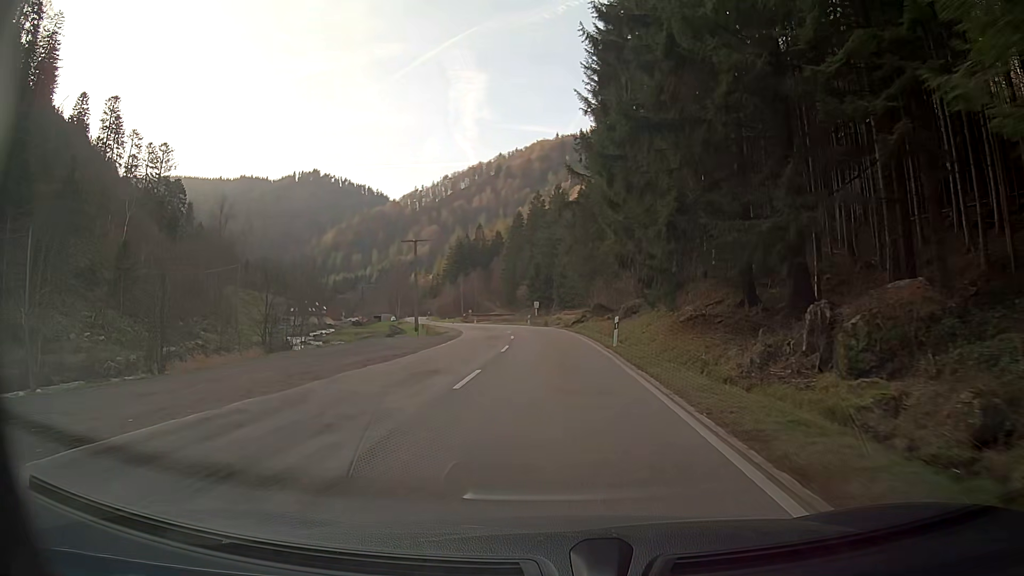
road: secondary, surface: asphalt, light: Day
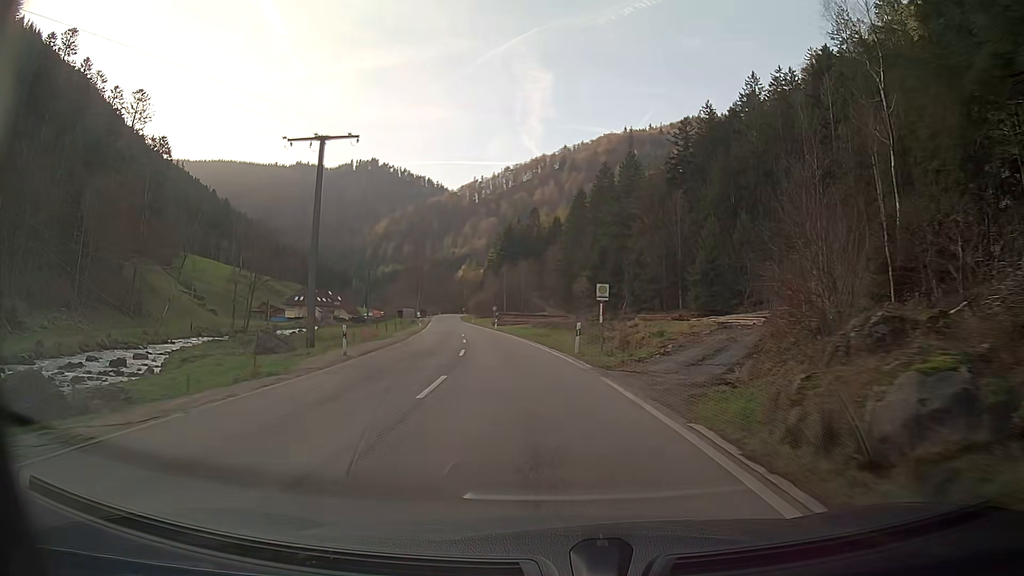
(-1.2, +49.3) m; -5°
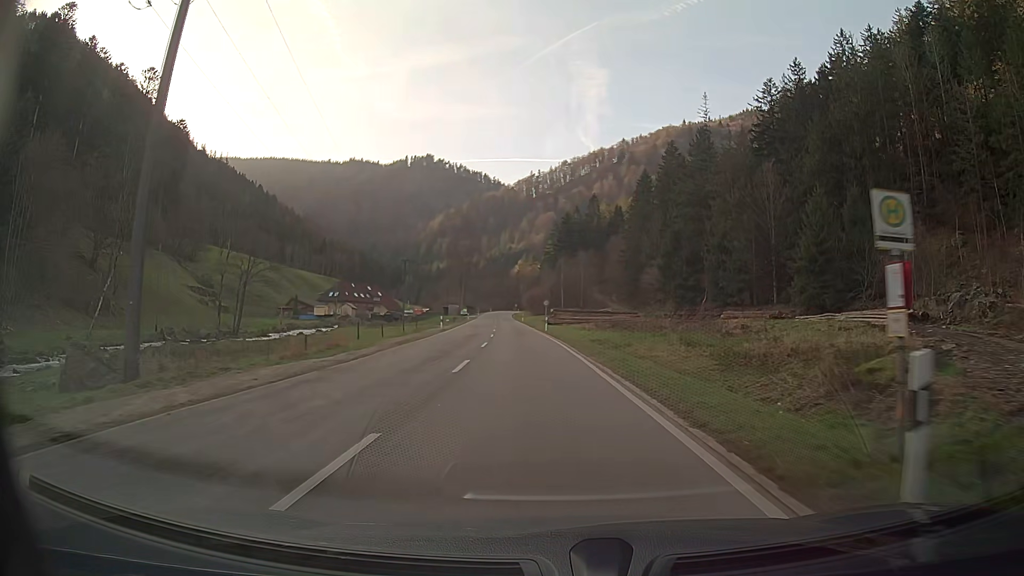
(-0.9, +20.0) m; -5°
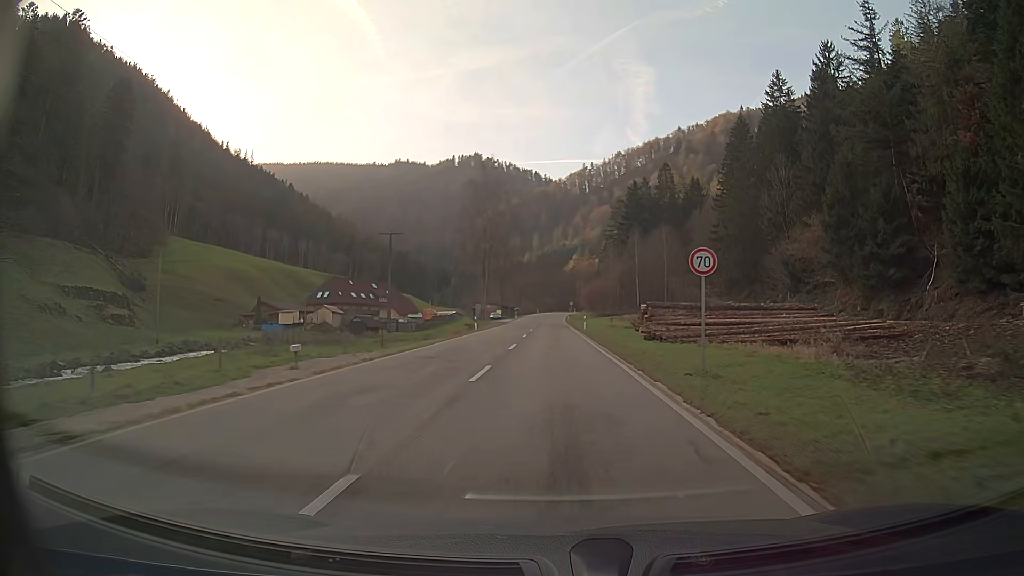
(-2.4, +50.3) m; -4°
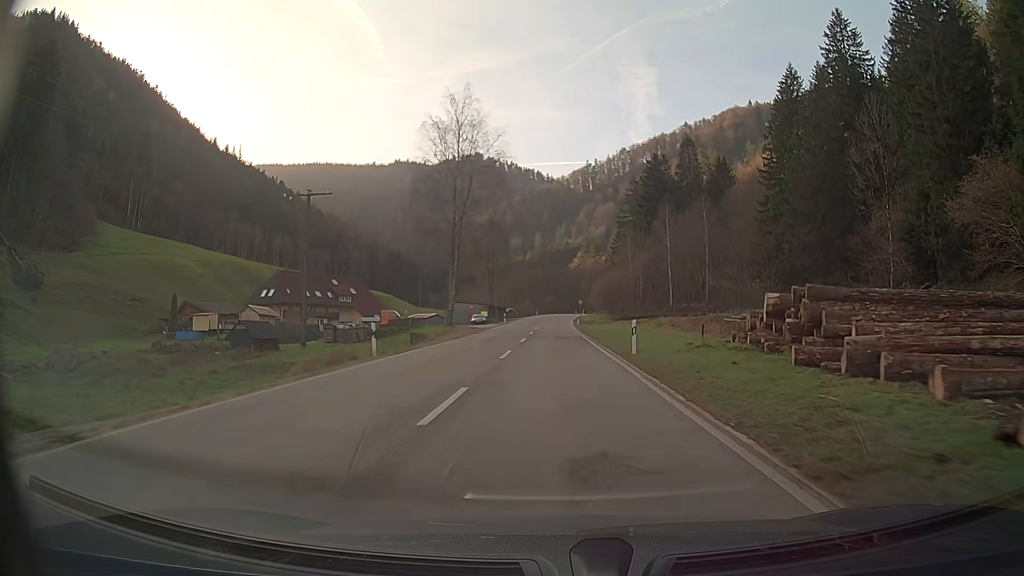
(-0.1, +29.4) m; 0°
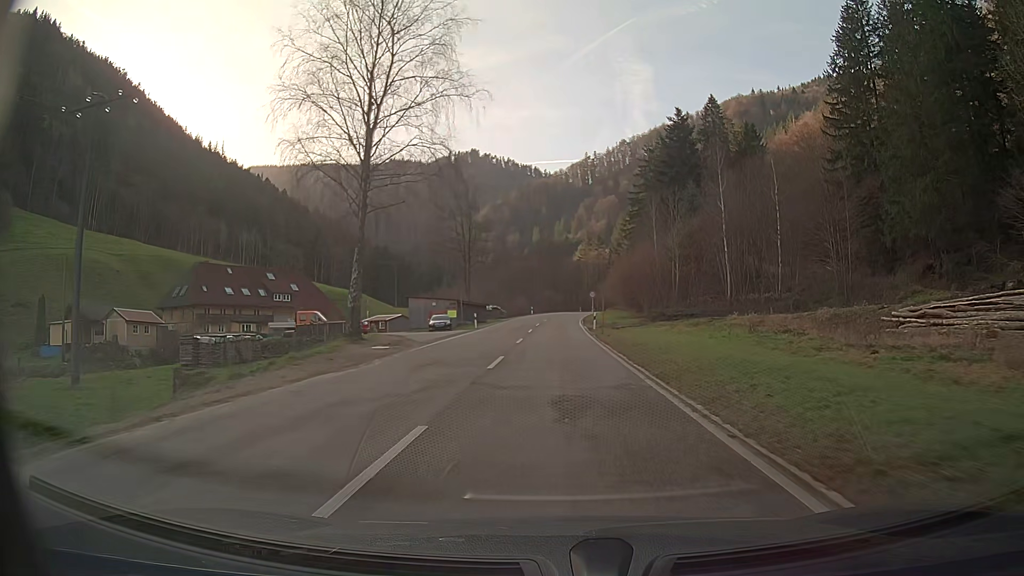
(0.0, +28.2) m; 0°
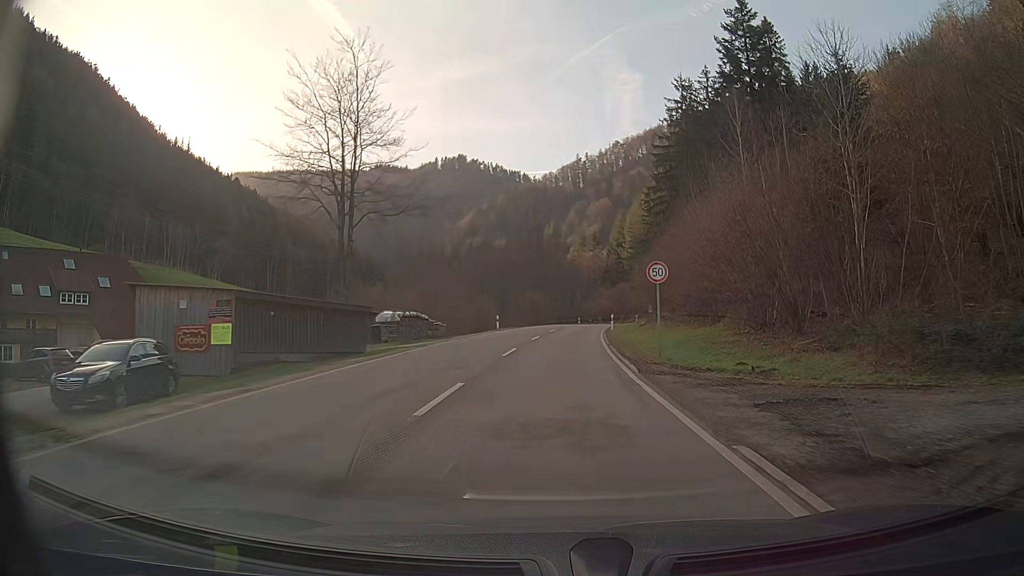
(+0.2, +42.4) m; +1°
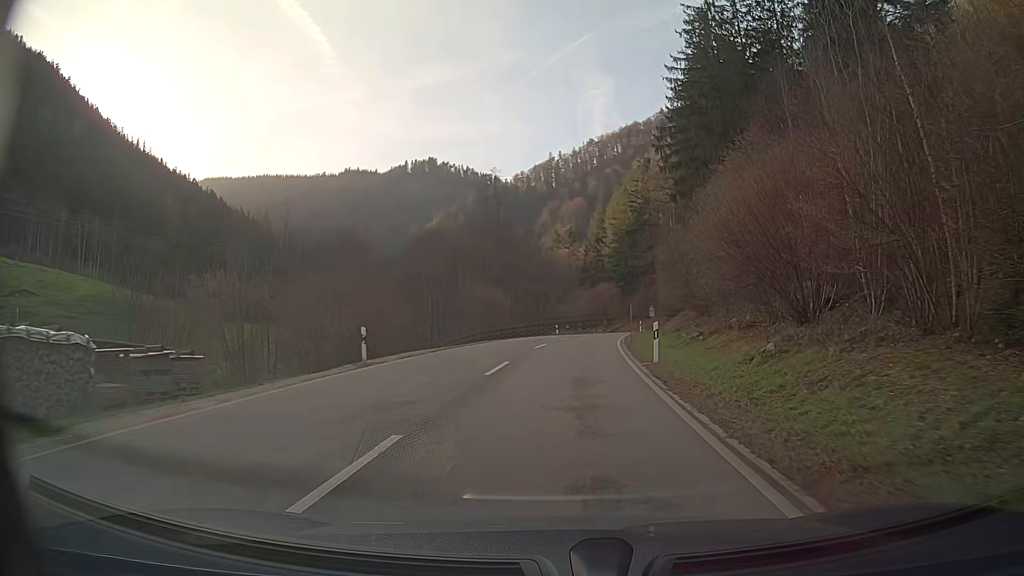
(+0.6, +29.4) m; +3°
(0, +10) (+1, +20) (+1, +30) (+2, +40) (+3, +50) (+5, +60) (+6, +70) (+8, +80) (+9, +89) (+11, +99) m
